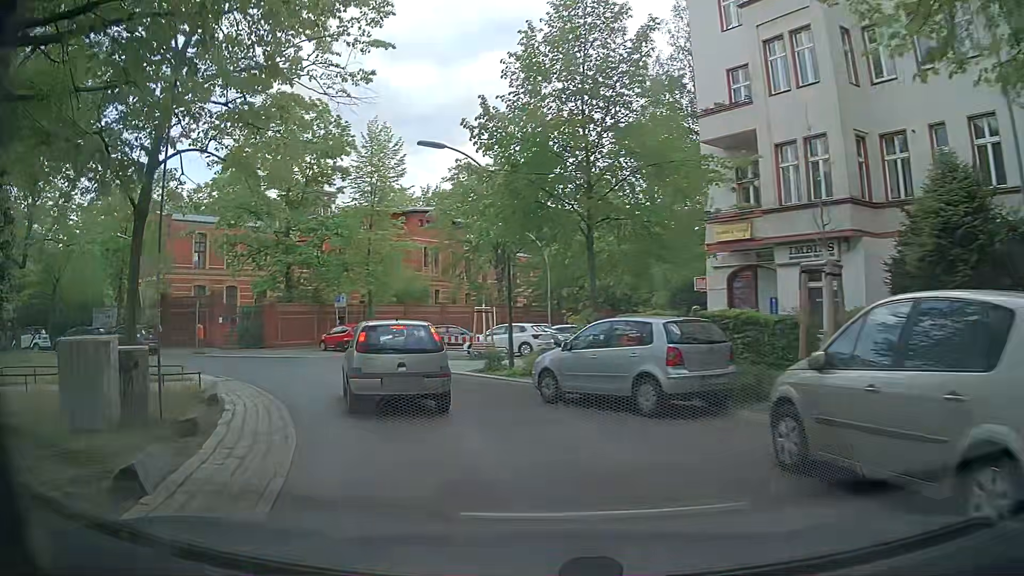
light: Day
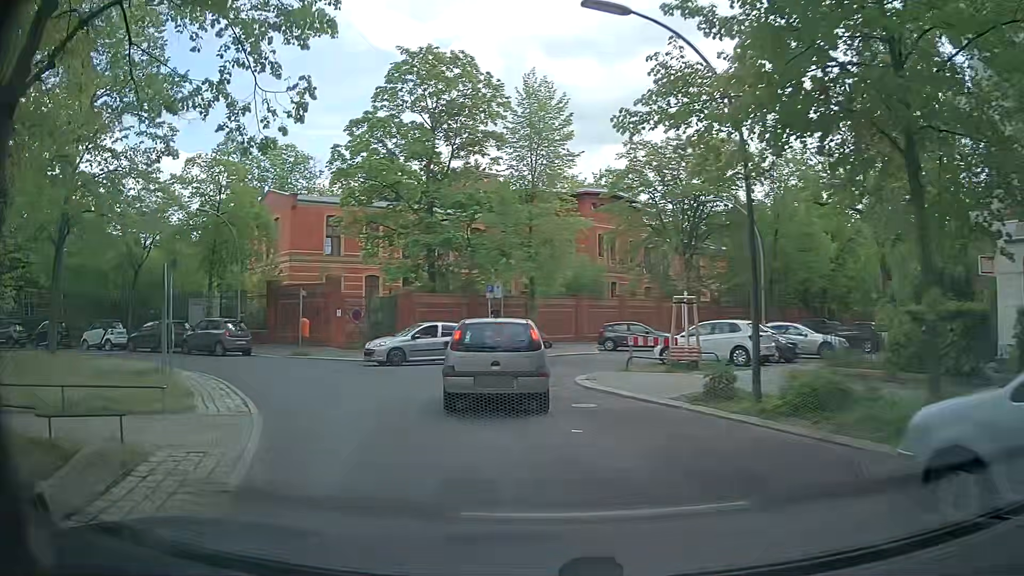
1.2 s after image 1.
(-0.9, +7.9) m; -14°
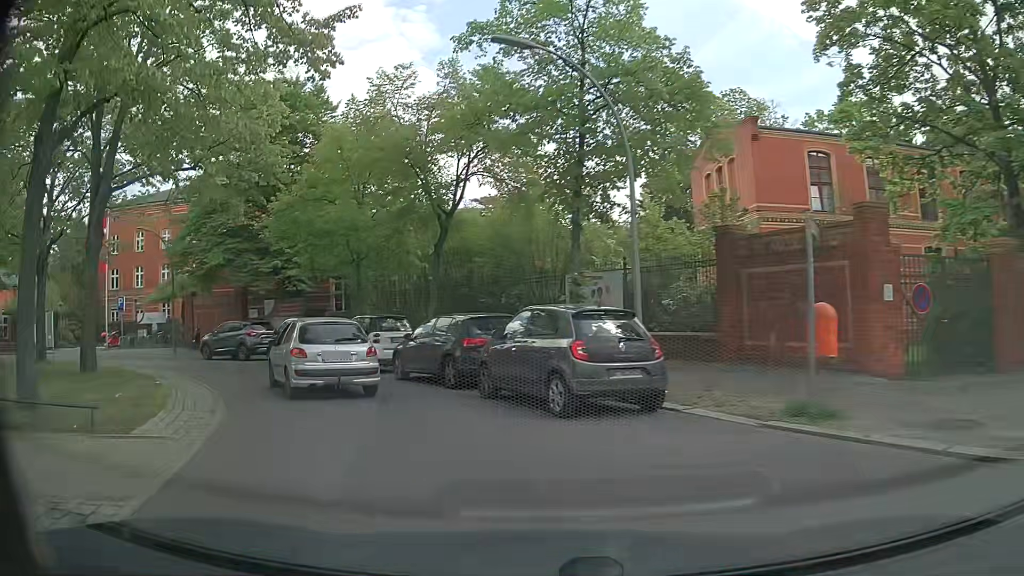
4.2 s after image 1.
(-6.2, +17.6) m; -41°
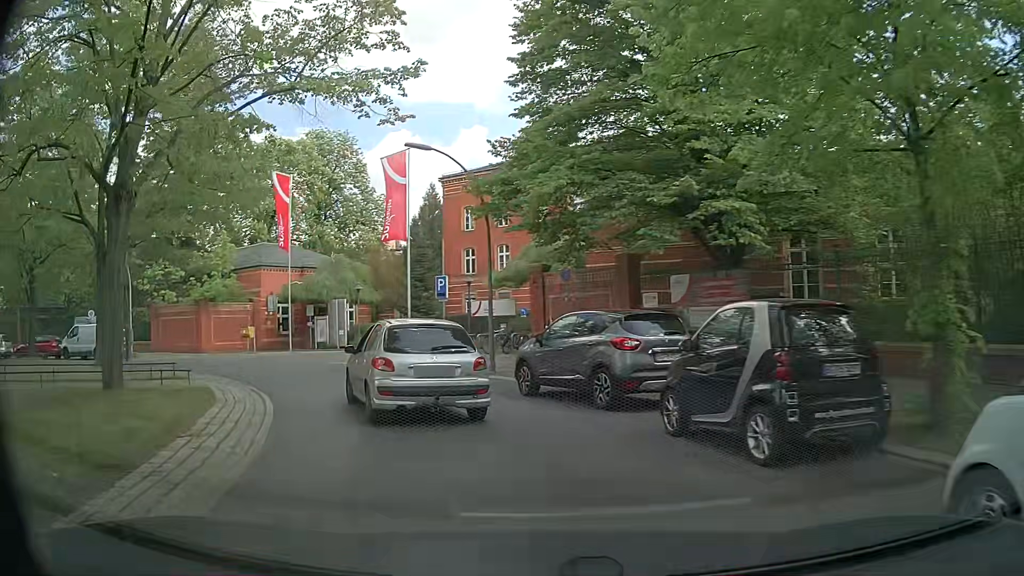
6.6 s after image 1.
(-4.7, +15.2) m; -35°
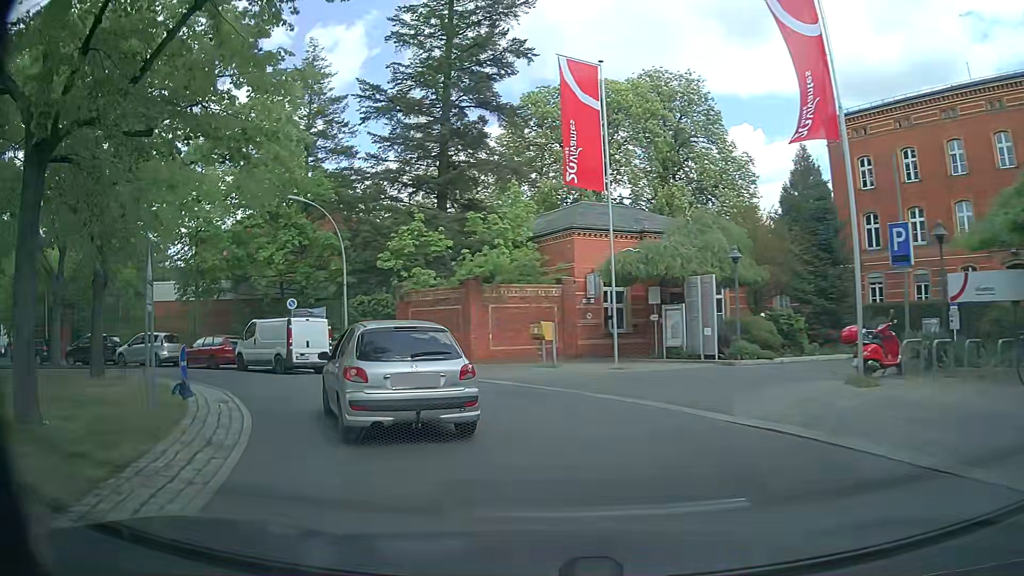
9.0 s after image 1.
(-3.8, +15.1) m; -30°
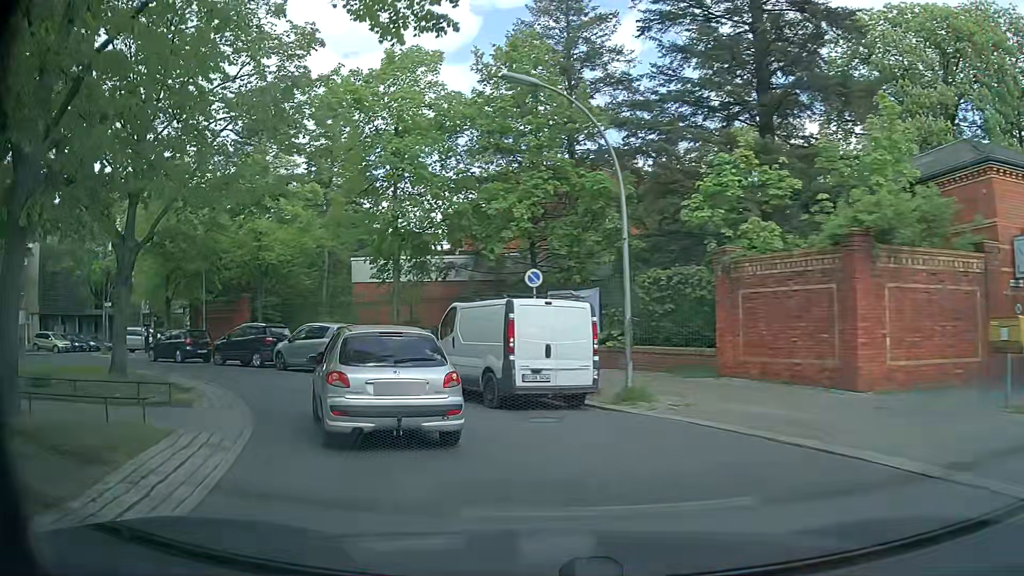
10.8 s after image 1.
(-2.3, +11.4) m; -25°
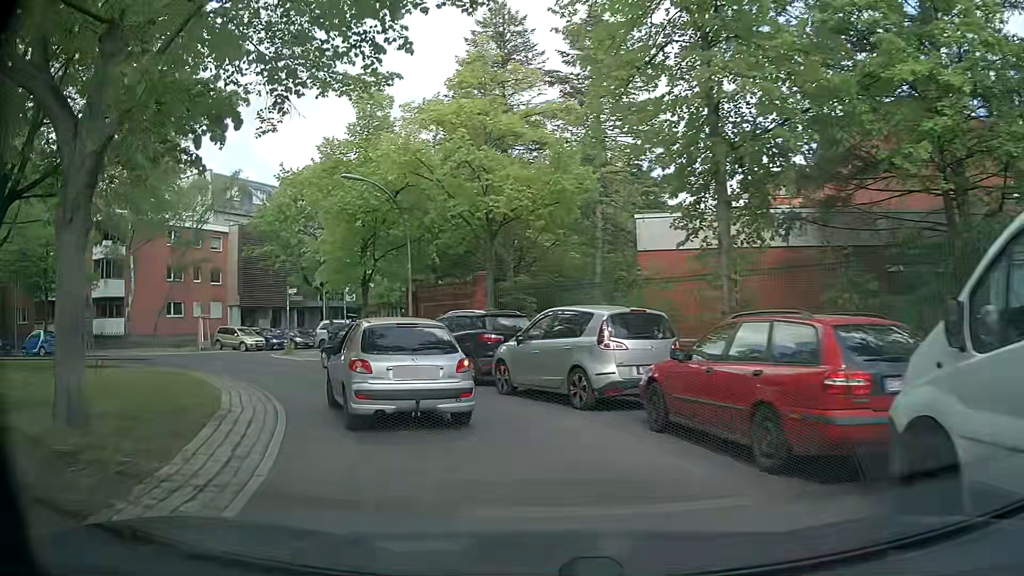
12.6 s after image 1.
(-2.0, +10.7) m; -23°
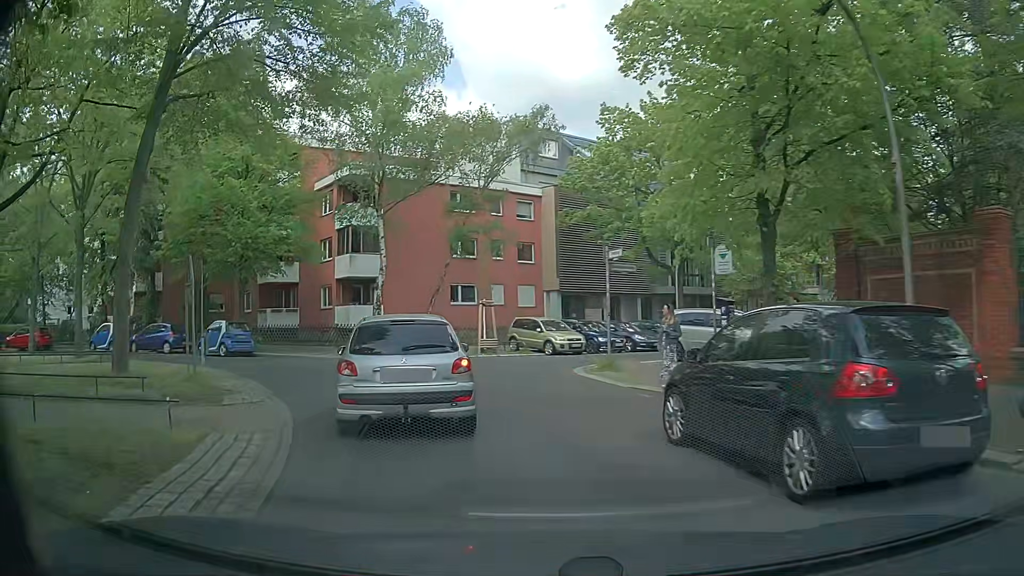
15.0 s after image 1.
(-3.5, +14.1) m; -28°
(-2, +10) (-7, +18) (-15, +25) (-24, +28) (-34, +28) (-43, +24) (-50, +17) (-54, +8) (-55, -2) (-53, -12) m
